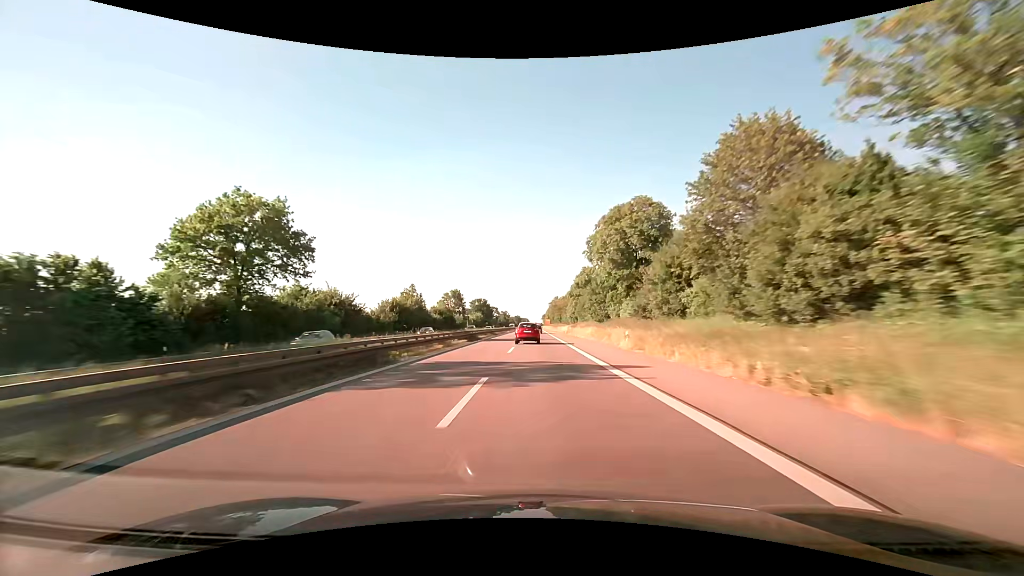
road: trunk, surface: asphalt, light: Day
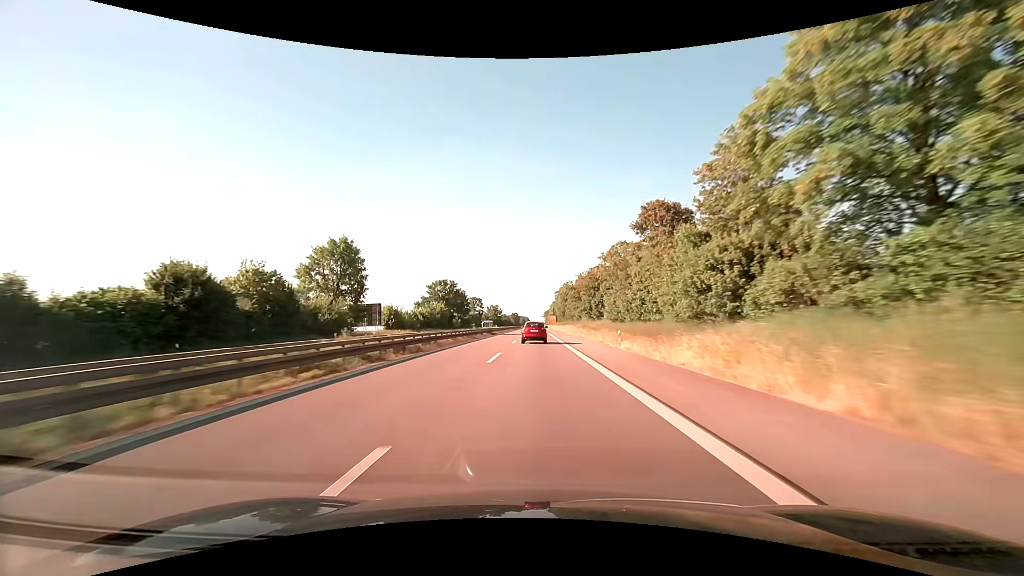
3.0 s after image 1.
(-0.4, +97.0) m; 0°
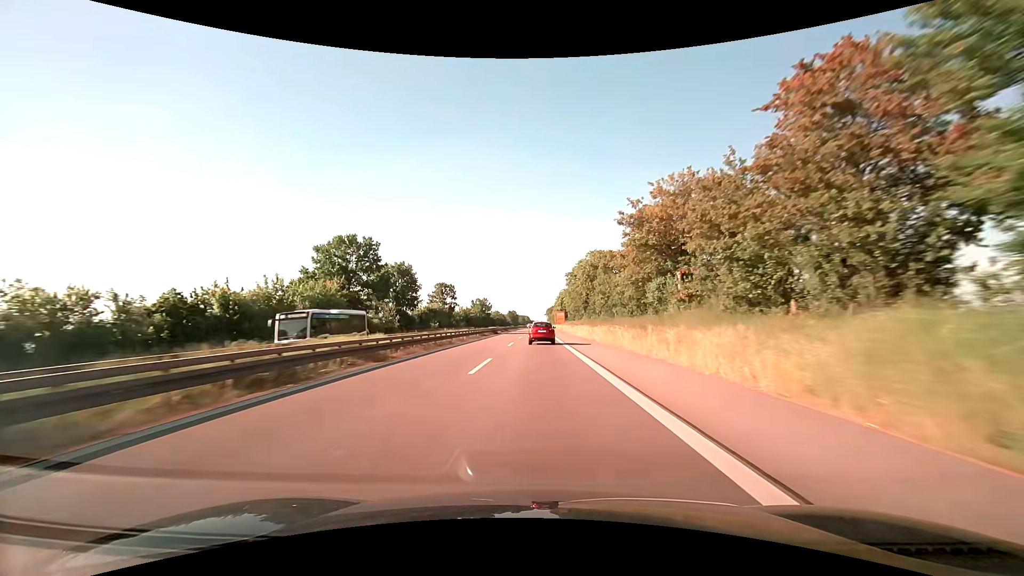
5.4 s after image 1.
(0.0, +75.9) m; 0°
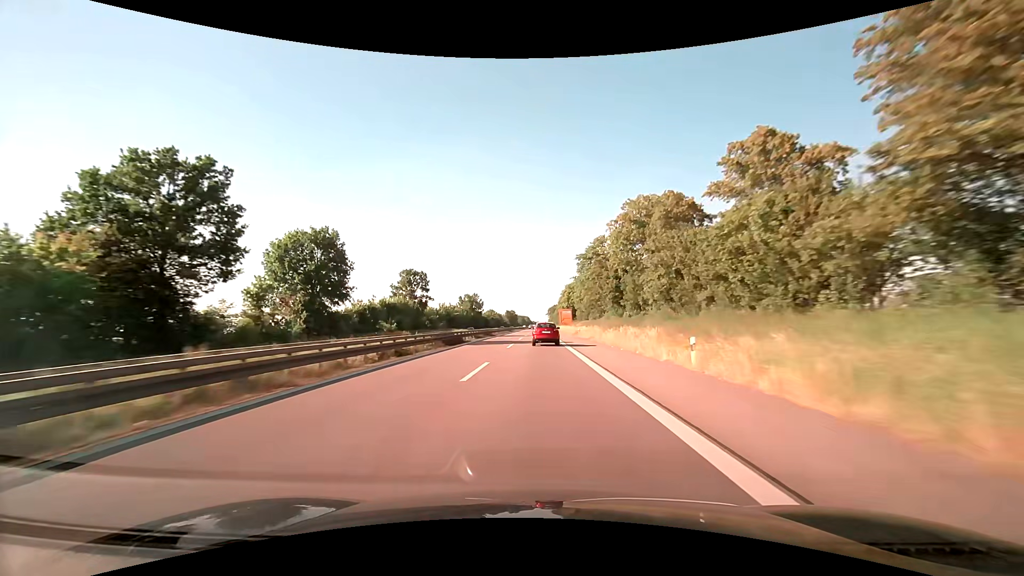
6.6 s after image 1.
(0.0, +37.6) m; 0°
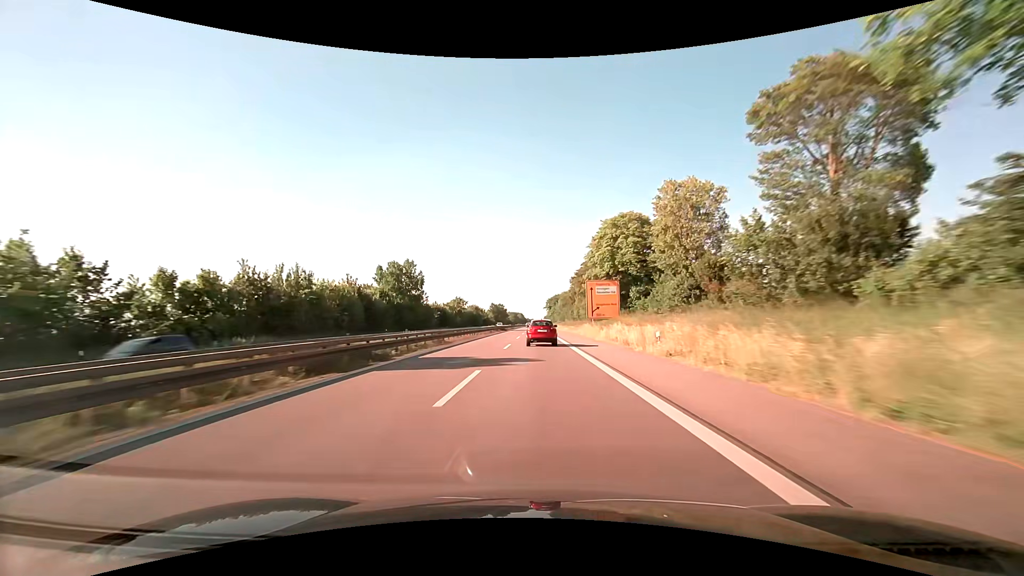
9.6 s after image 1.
(+0.2, +93.9) m; +1°
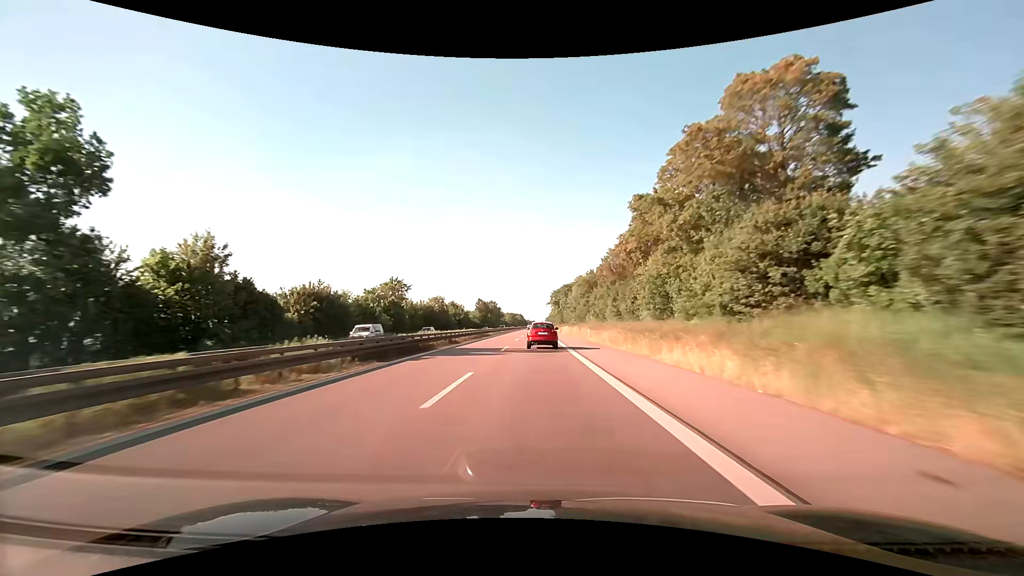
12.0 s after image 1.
(+0.1, +71.7) m; 0°
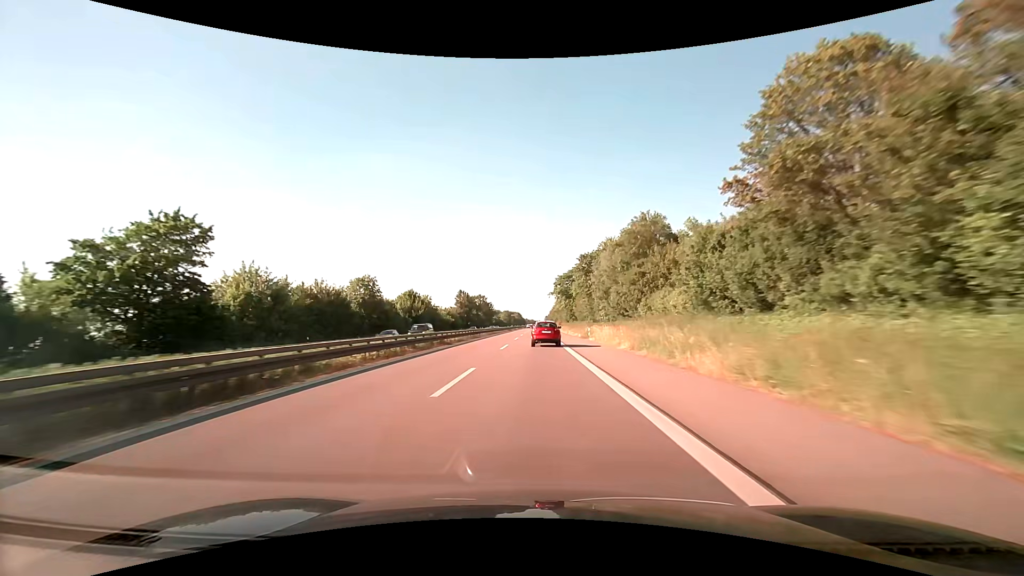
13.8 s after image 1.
(+0.1, +52.8) m; 0°
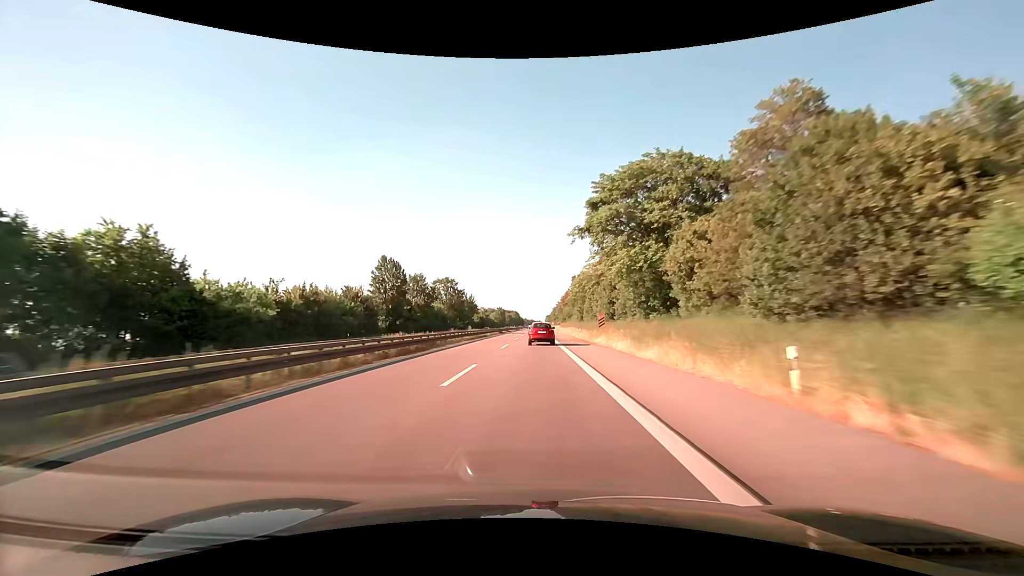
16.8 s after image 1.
(+0.1, +88.4) m; 0°
(0, +10) (0, +20) (0, +30) (0, +40) (0, +50) (0, +60) (0, +70) (0, +80) (0, +90) (0, +100) m
